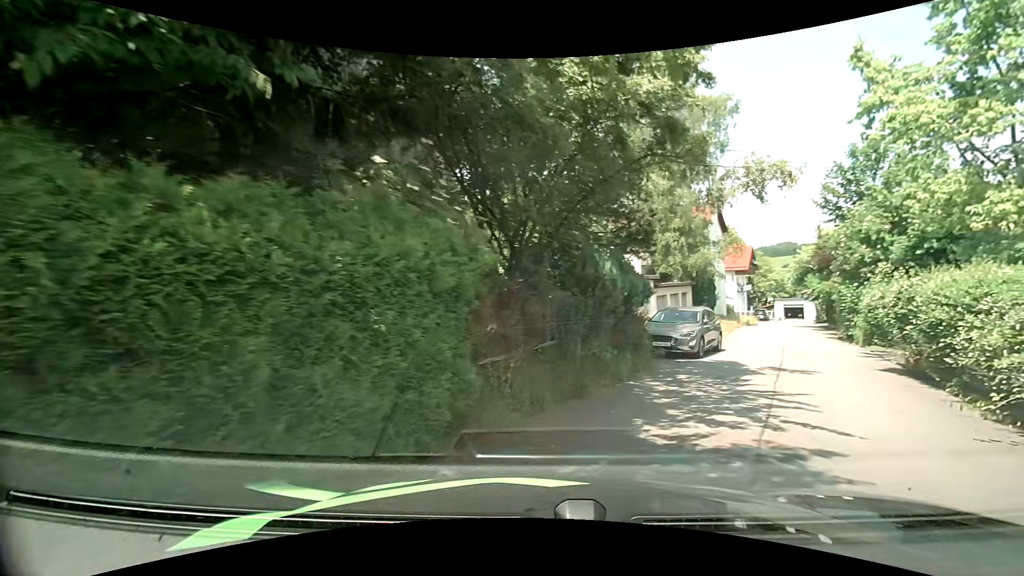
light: Day
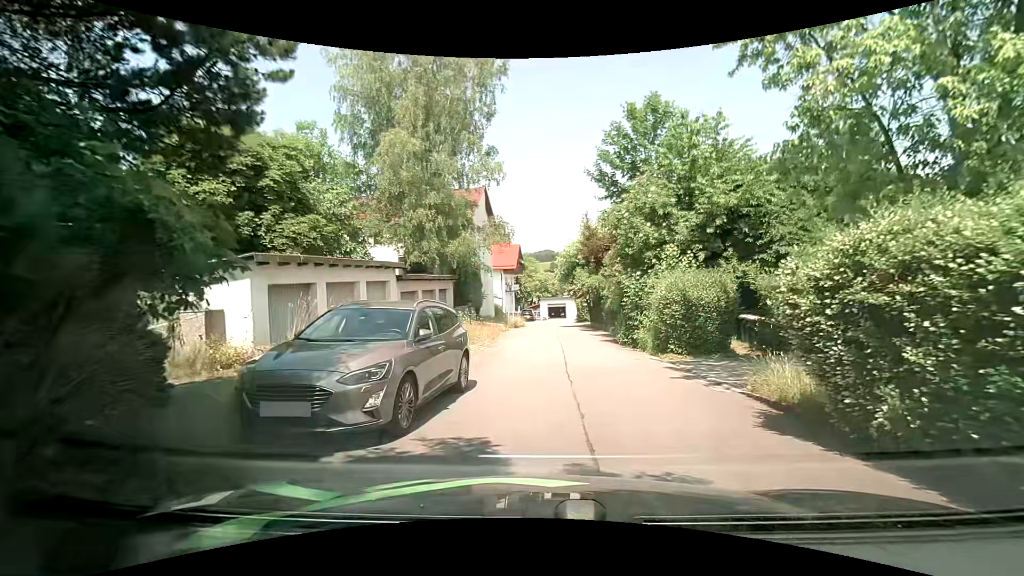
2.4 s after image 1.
(+2.8, +9.2) m; +24°
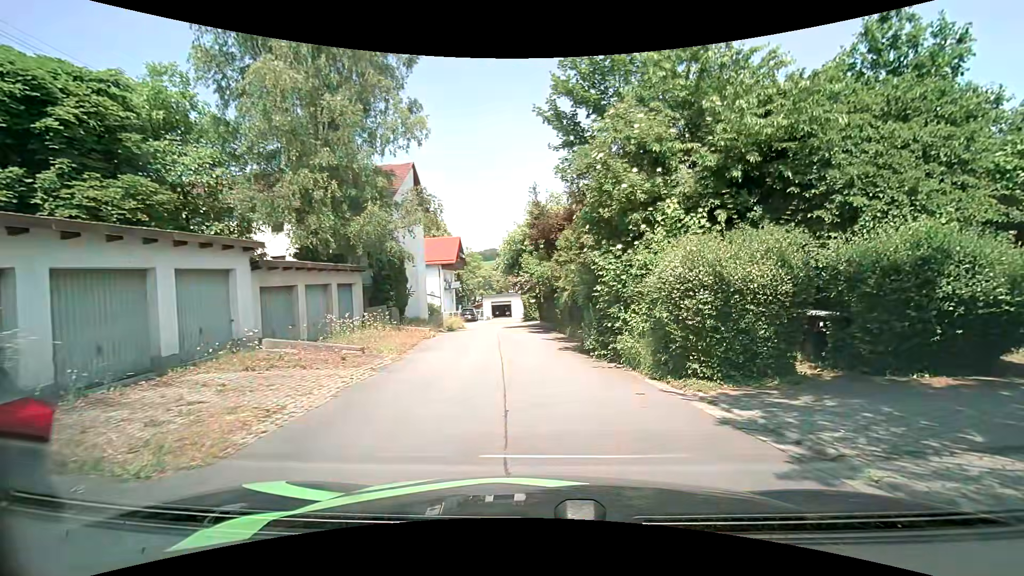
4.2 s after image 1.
(+0.4, +6.8) m; +6°
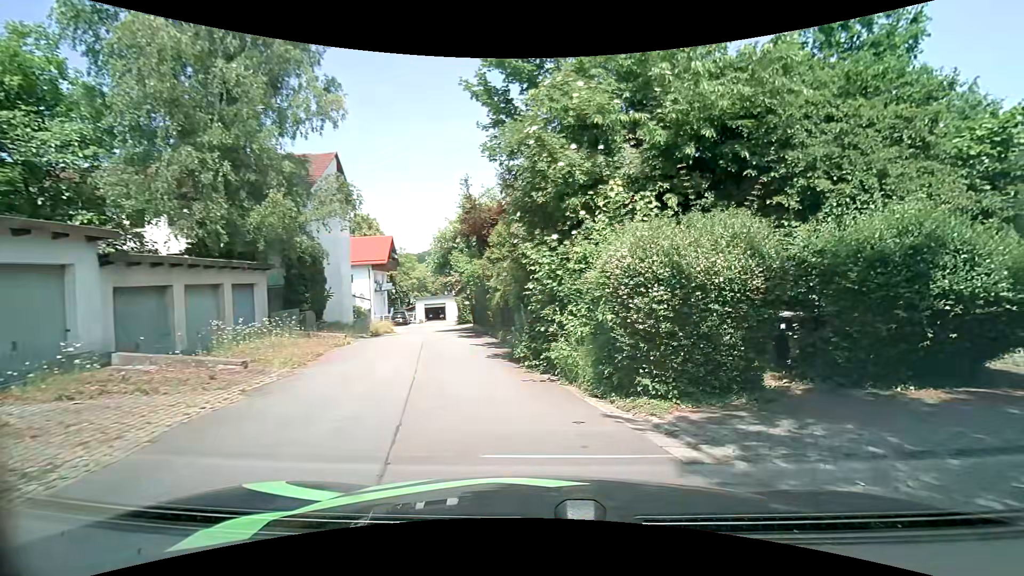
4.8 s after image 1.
(+0.1, +2.0) m; +8°
